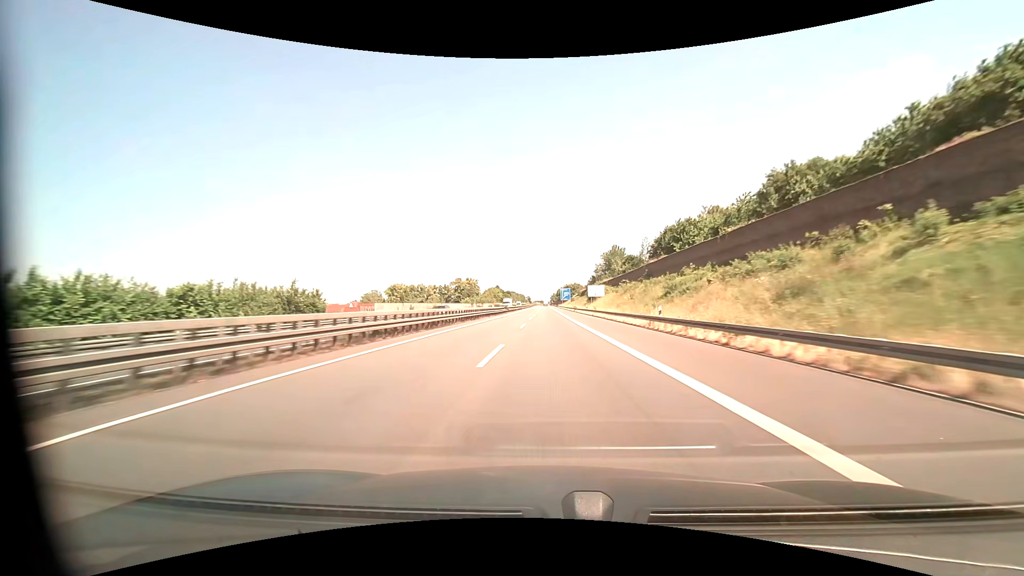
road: motorway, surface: asphalt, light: Day
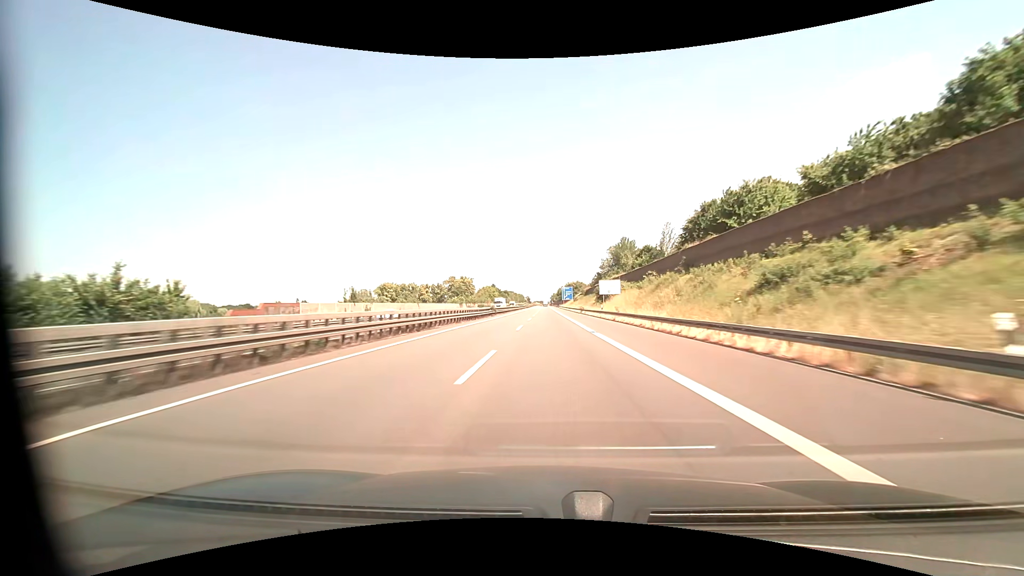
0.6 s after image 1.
(0.0, +20.5) m; 0°
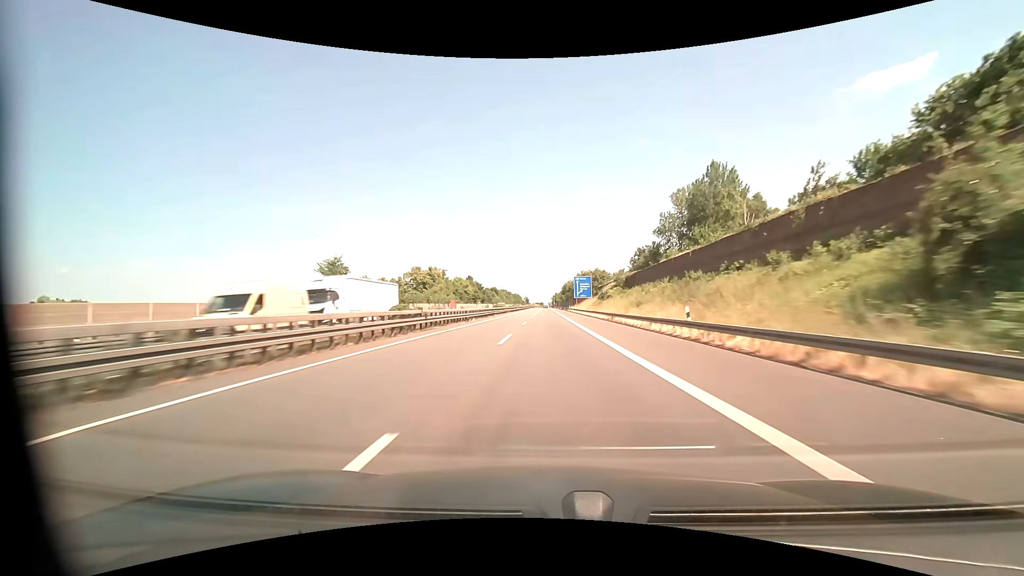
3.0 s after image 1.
(-0.1, +82.3) m; 0°
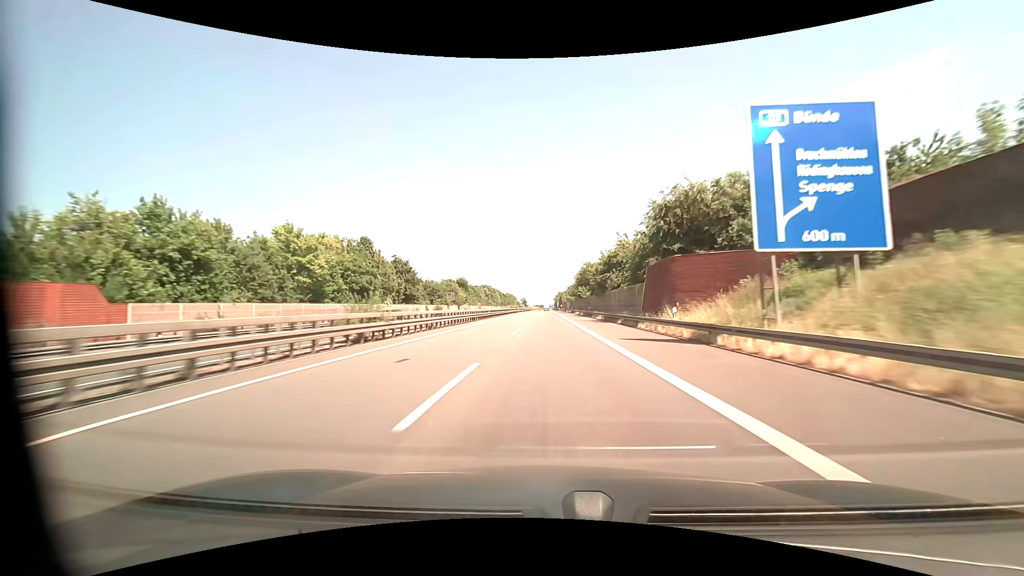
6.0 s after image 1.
(0.0, +103.0) m; 0°
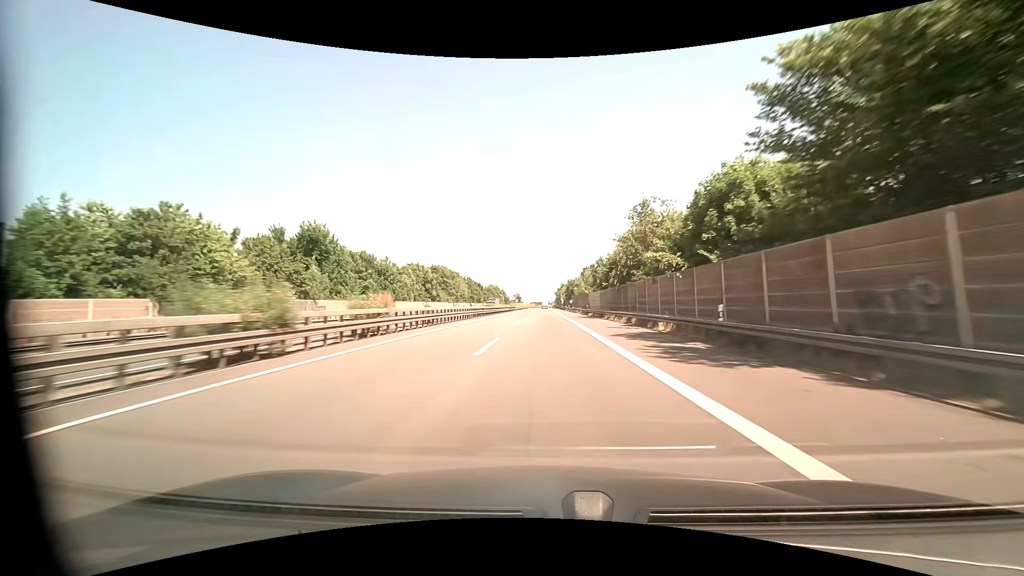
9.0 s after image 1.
(+0.3, +101.6) m; 0°
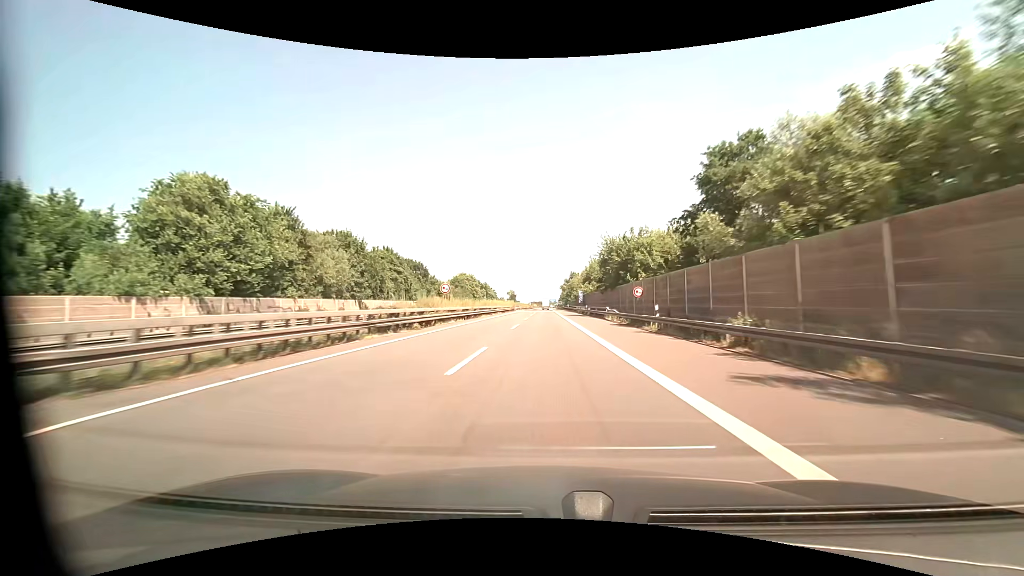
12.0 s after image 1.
(0.0, +94.2) m; 0°
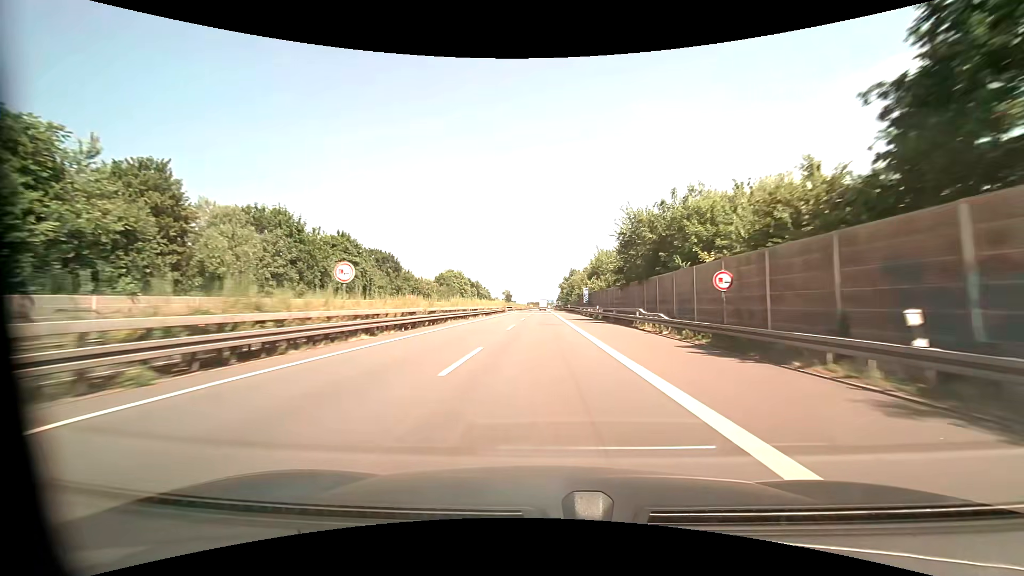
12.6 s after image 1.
(0.0, +18.3) m; 0°
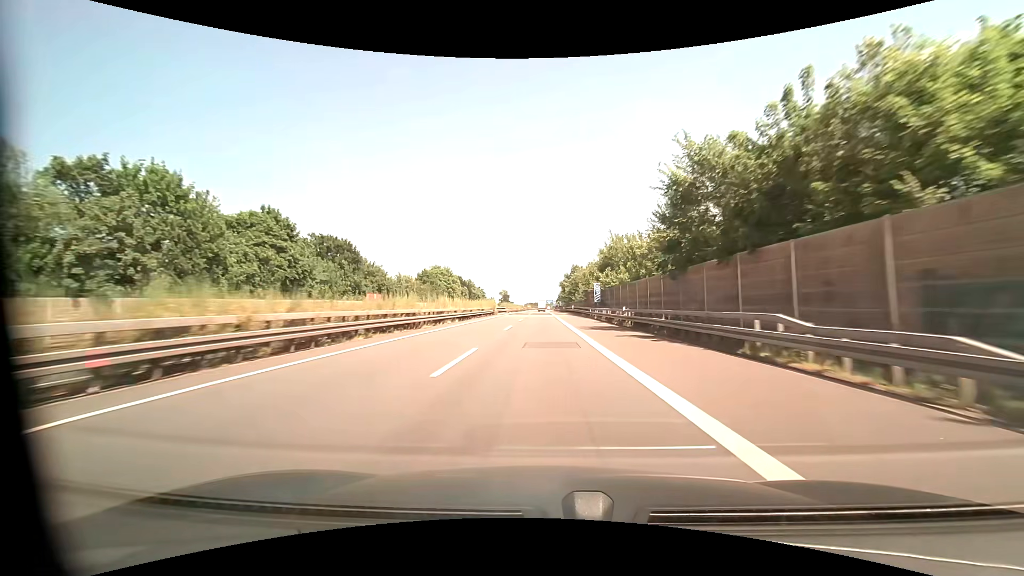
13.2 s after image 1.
(+0.1, +18.2) m; 0°
(0, +10) (0, +20) (0, +30) (0, +40) (0, +50) (0, +60) (0, +70) (0, +80) (-1, +90) (-1, +100) m
